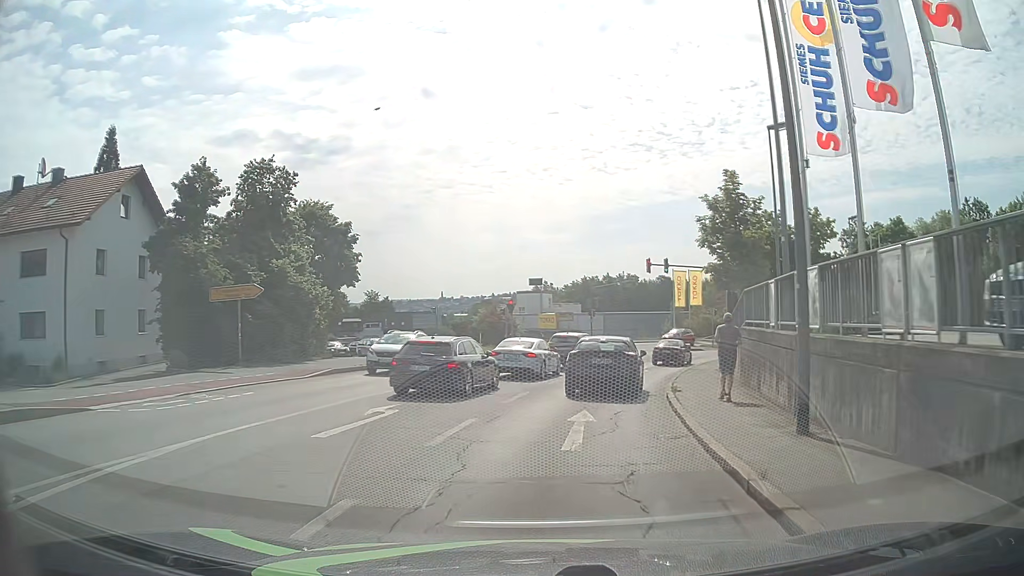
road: tertiary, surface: asphalt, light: Day
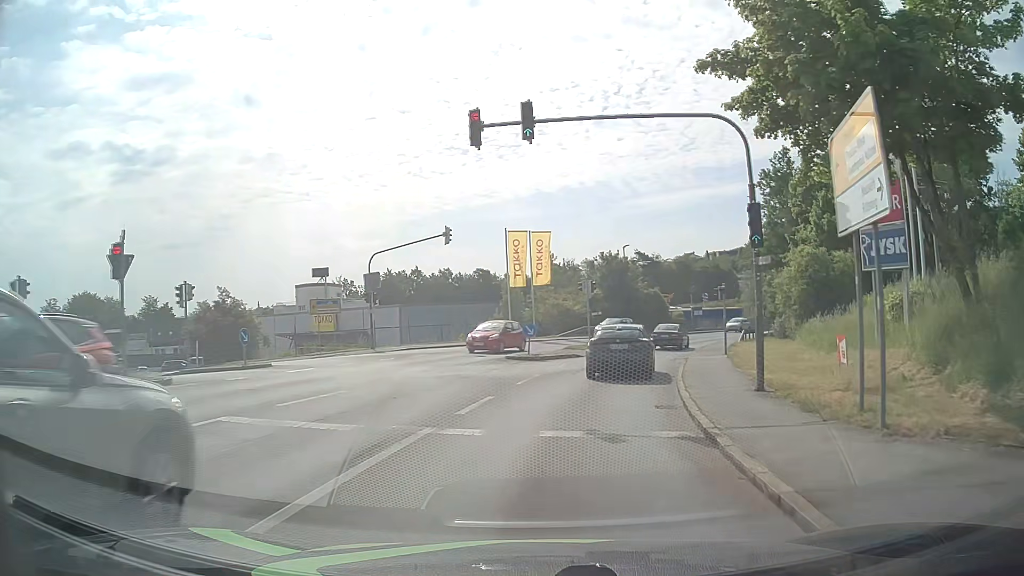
(+4.0, +28.2) m; +15°
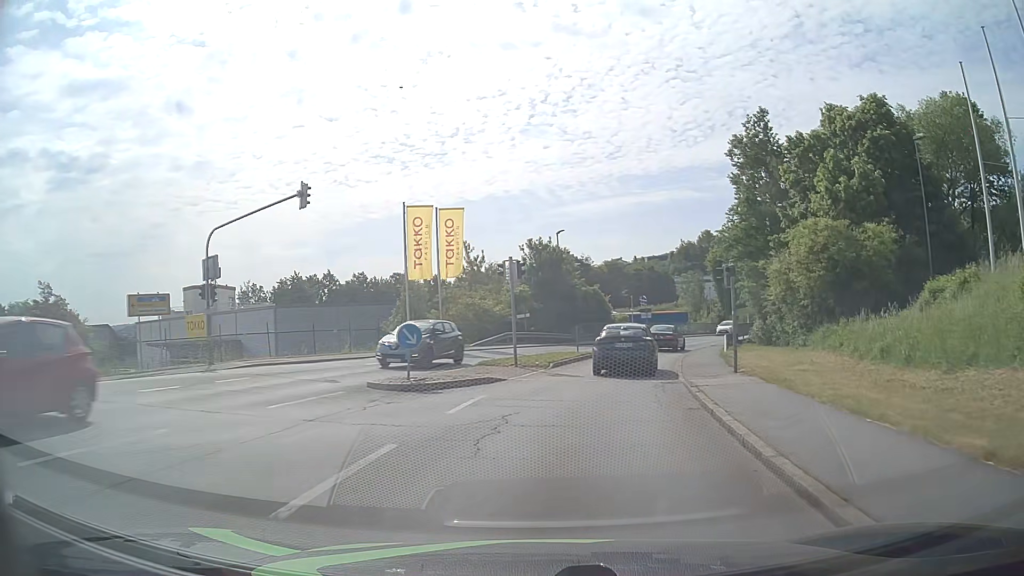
(+0.8, +12.1) m; +7°
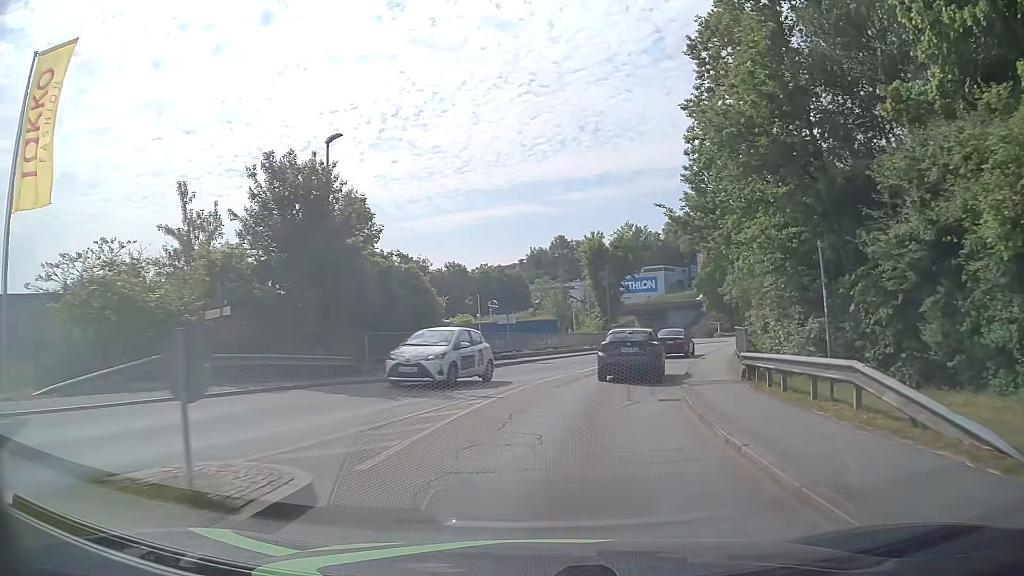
(+2.9, +25.4) m; +13°
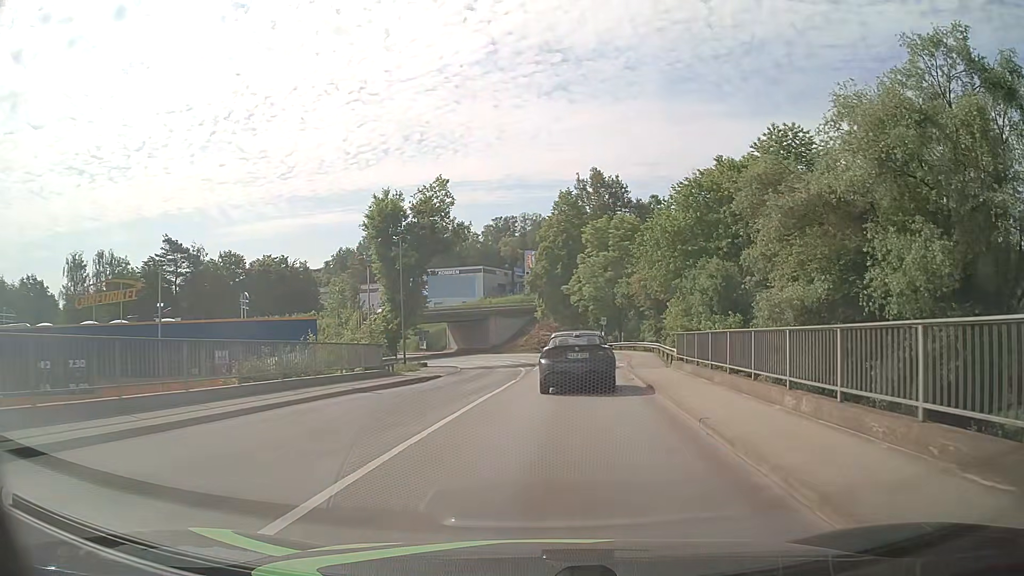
(+3.4, +25.3) m; +16°
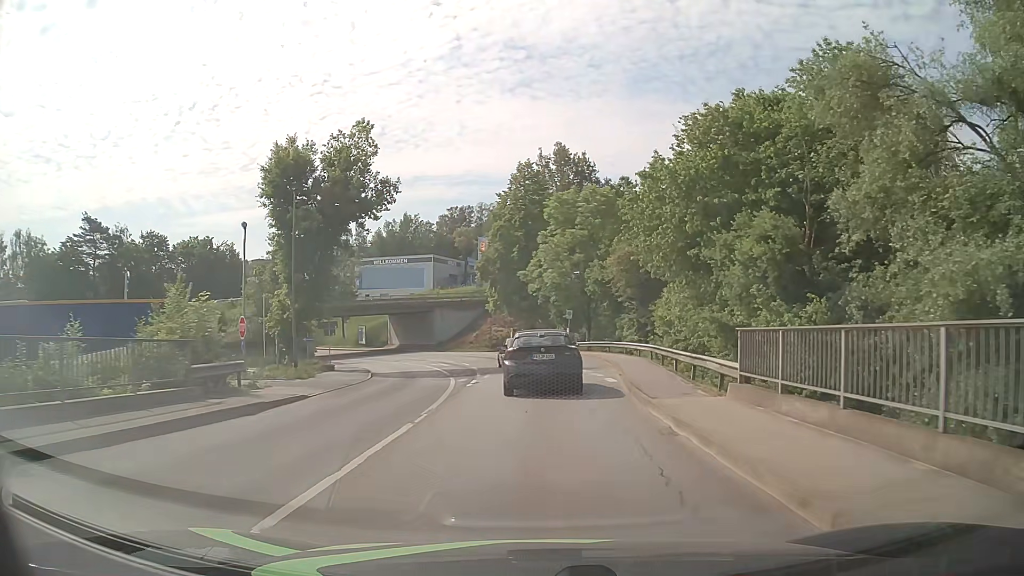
(+0.4, +12.3) m; +4°
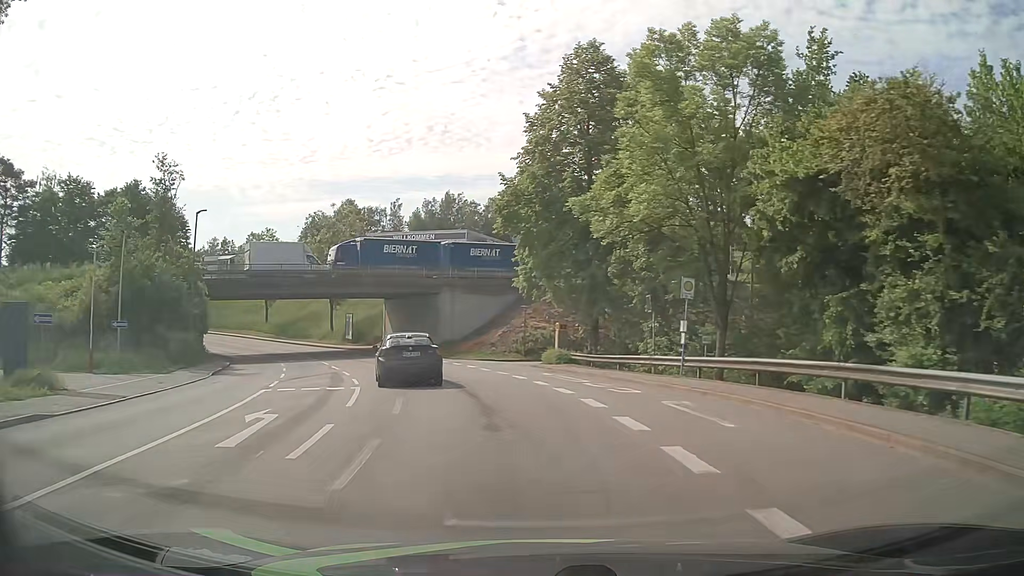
(-0.4, +30.4) m; -5°
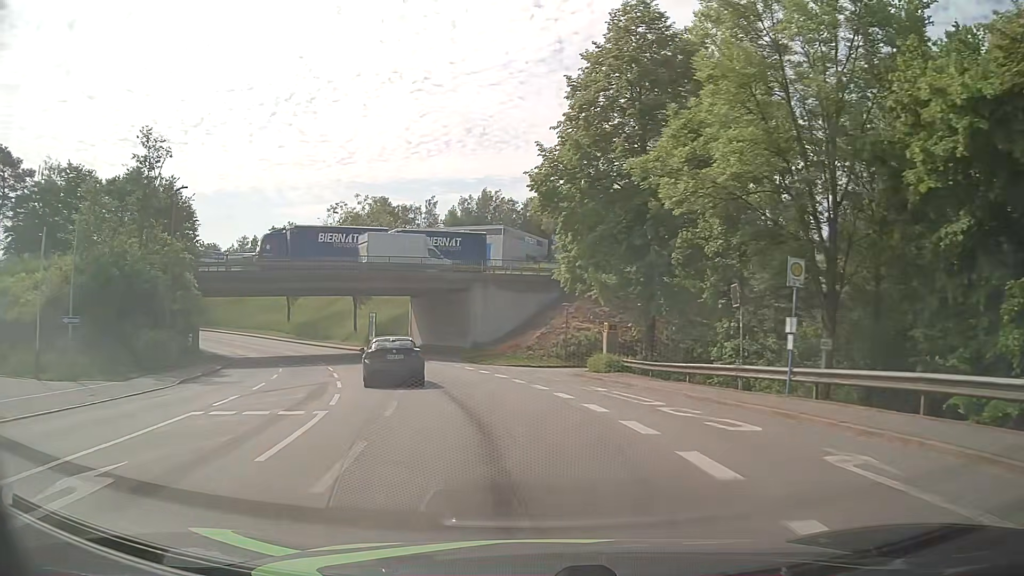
(-0.2, +6.3) m; -4°
(0, +10) (-2, +20) (-4, +30) (-7, +39) (-11, +48) (-16, +57) (-21, +66) (-28, +73) (-34, +81) (-42, +87) m
